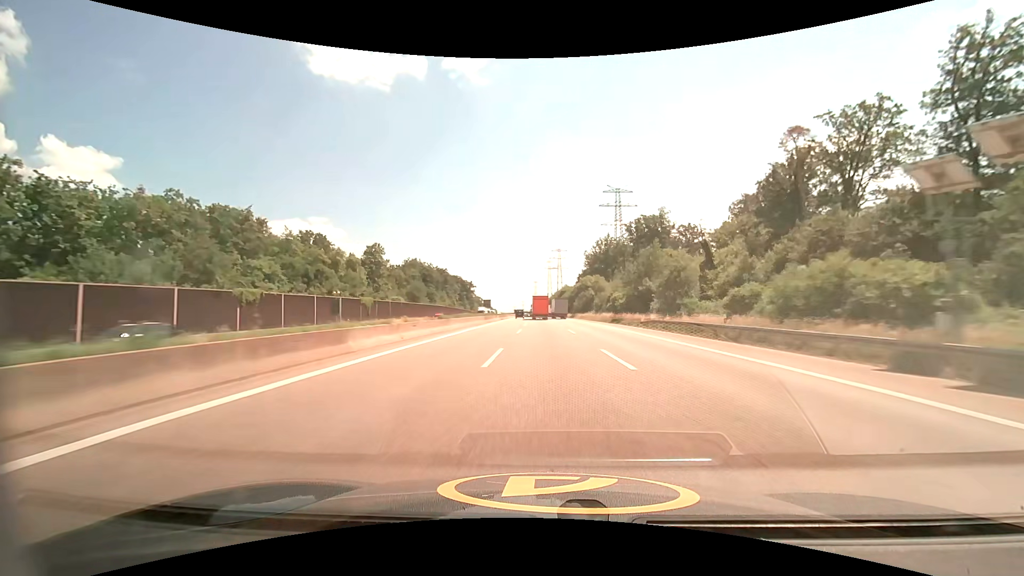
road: motorway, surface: asphalt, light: Day
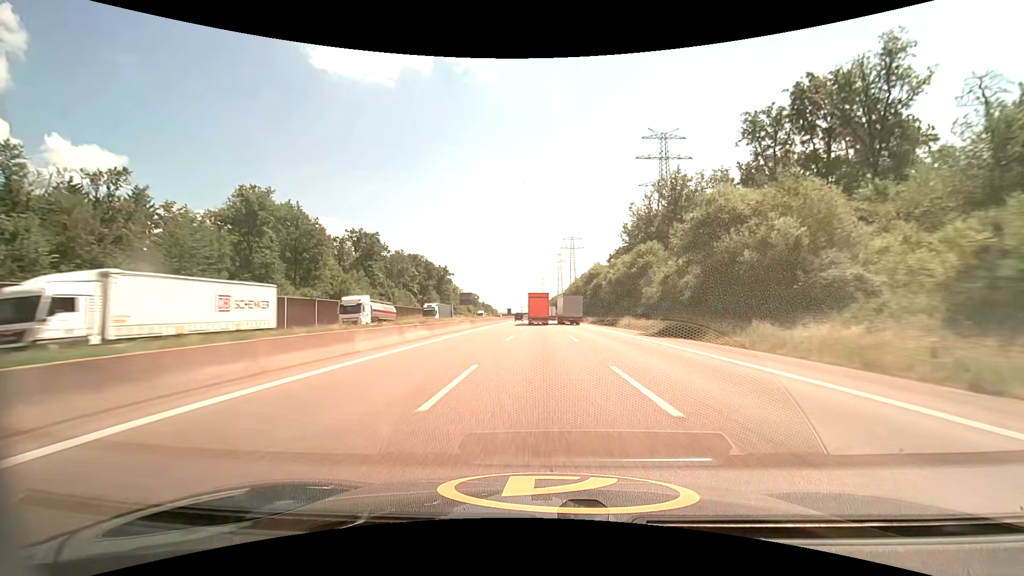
(-0.7, +94.1) m; -1°
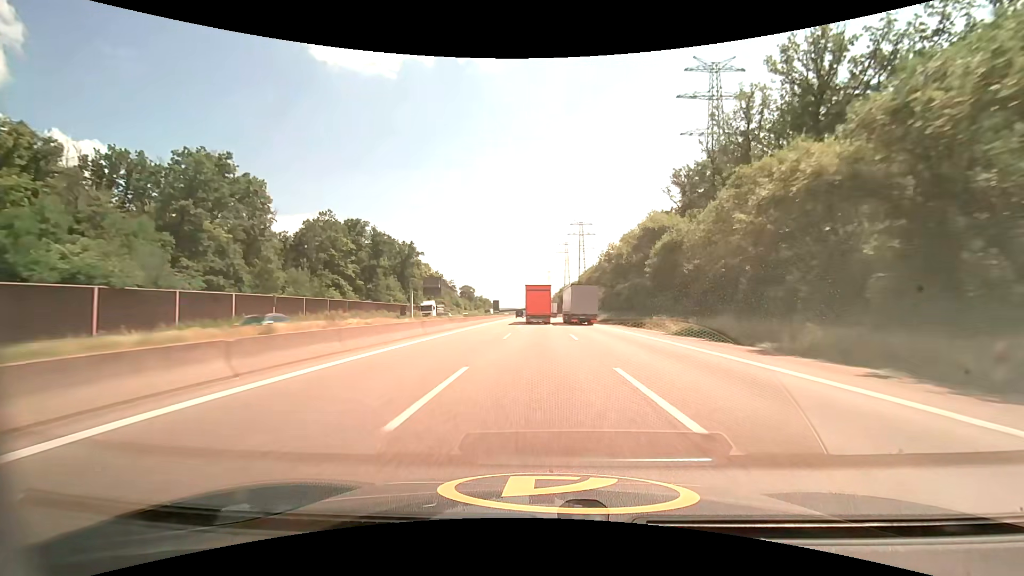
(-0.2, +54.8) m; 0°
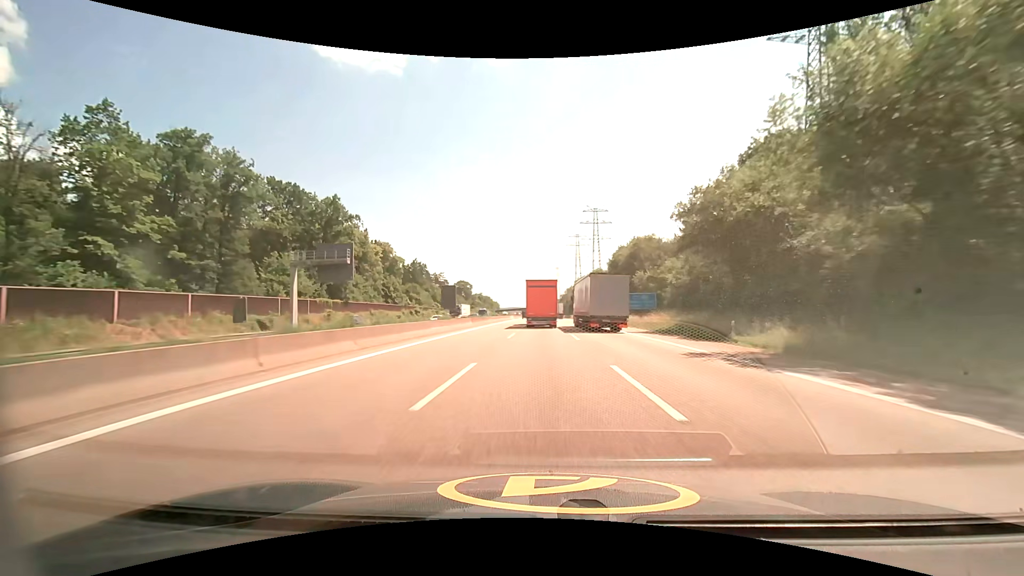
(-0.4, +52.7) m; -1°
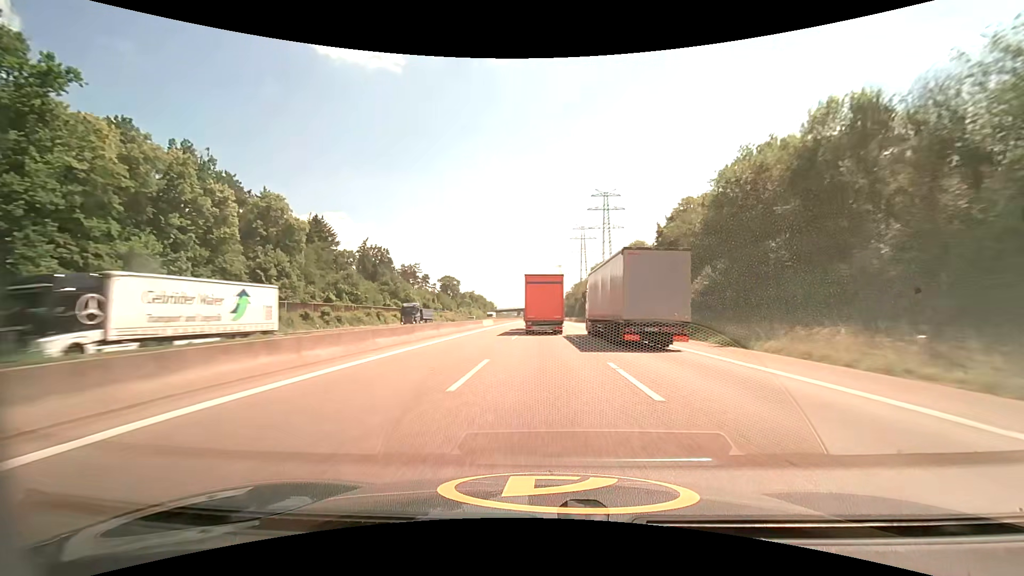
(0.0, +52.2) m; 0°
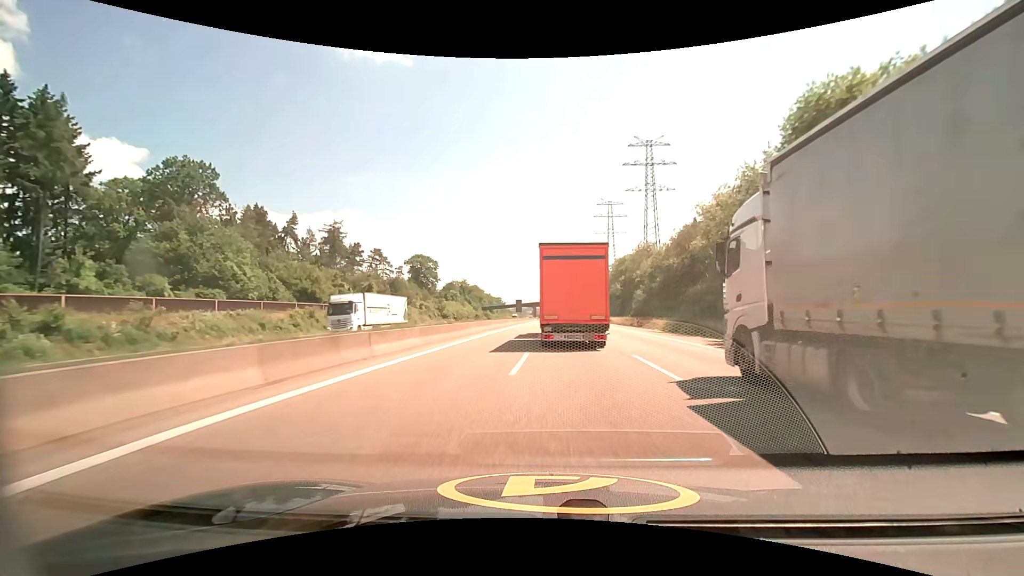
(-0.7, +87.3) m; -1°
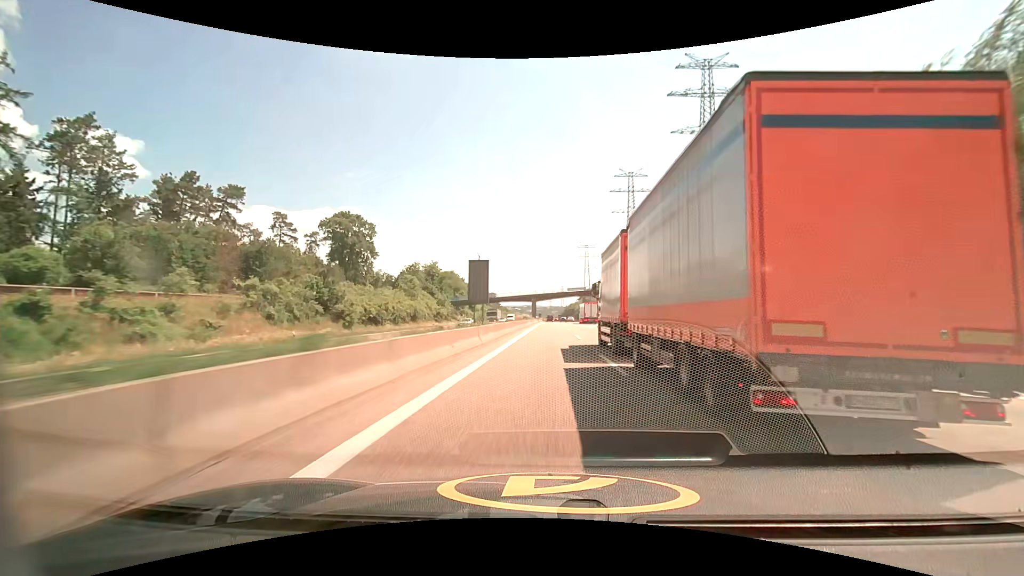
(-1.3, +71.8) m; 0°
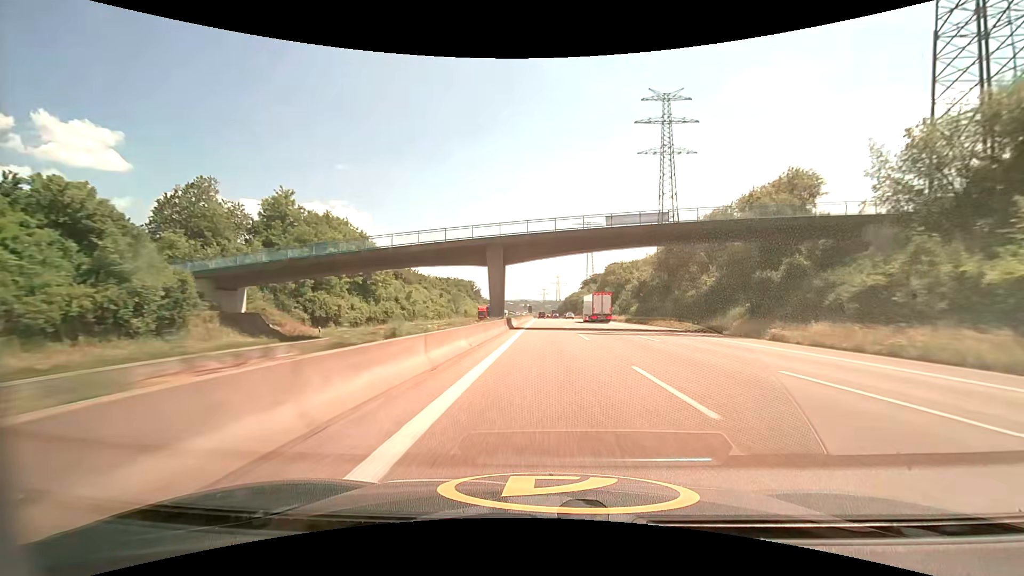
(+1.3, +94.5) m; +1°
(0, +10) (0, +20) (0, +30) (0, +40) (0, +50) (0, +60) (0, +70) (+1, +80) (+1, +90) (+1, +100) m
